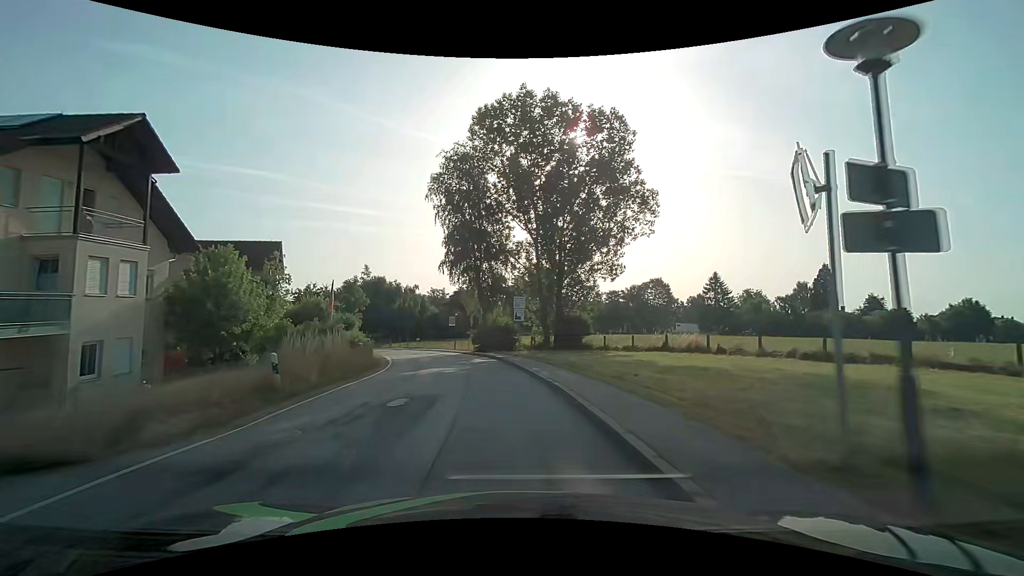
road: secondary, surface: asphalt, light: Day
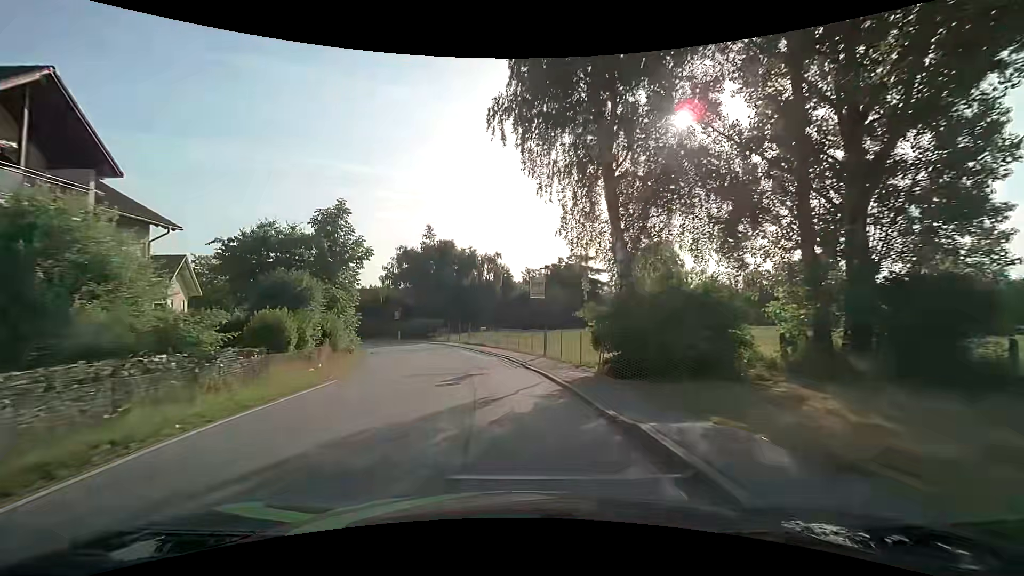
(-2.9, +30.3) m; -11°
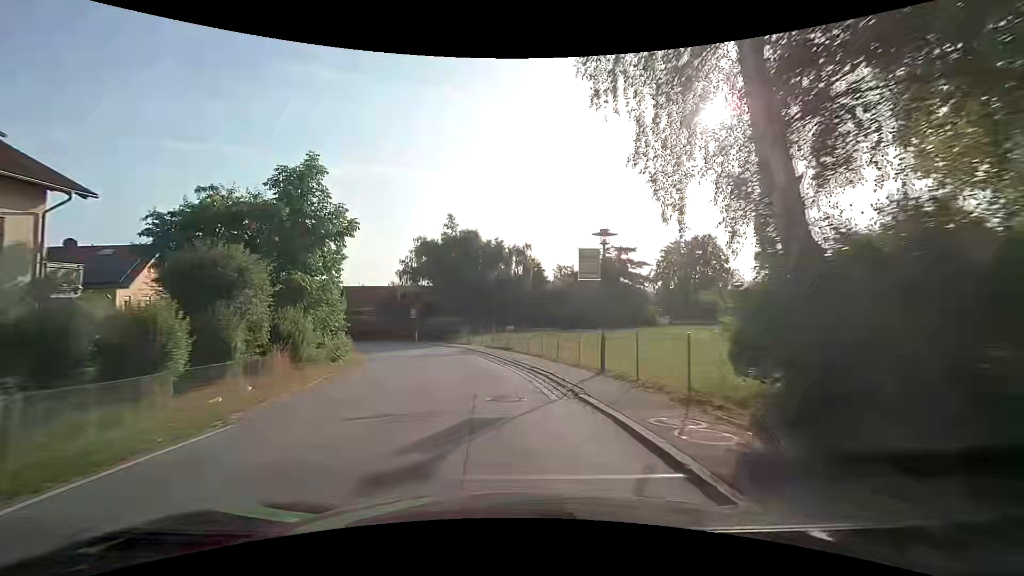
(-0.2, +7.7) m; -3°
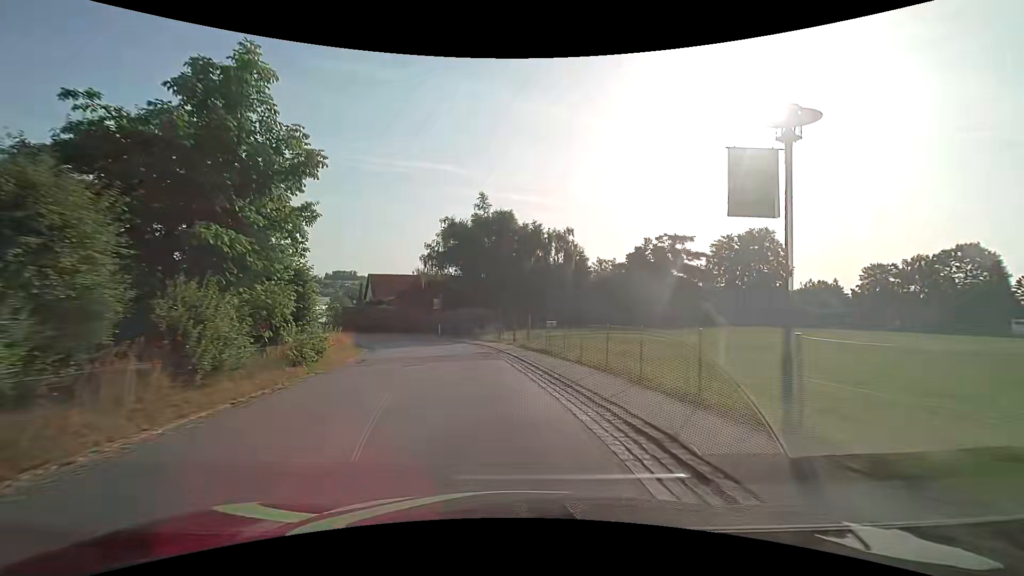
(-0.3, +7.6) m; -4°
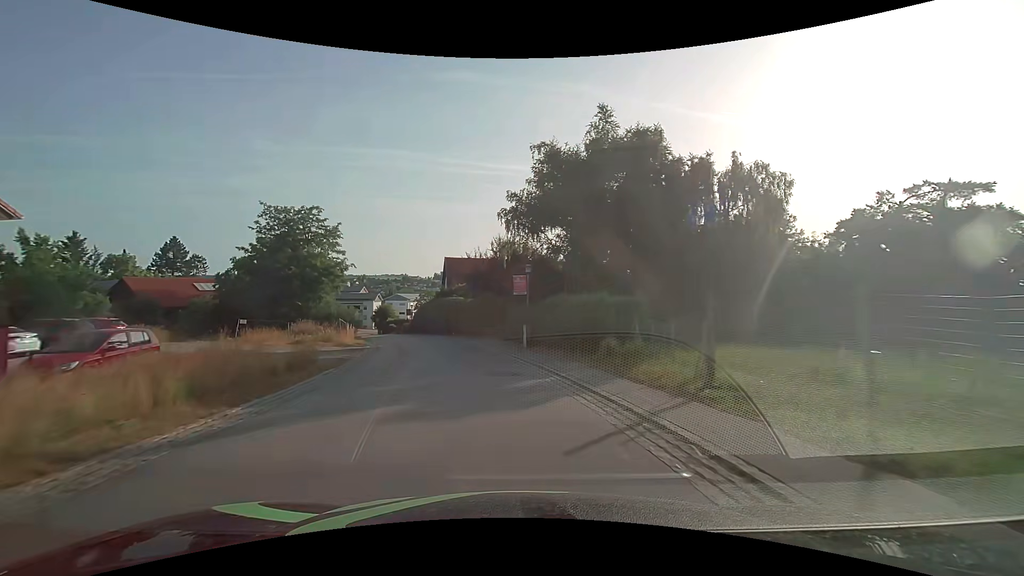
(-2.3, +22.7) m; -11°
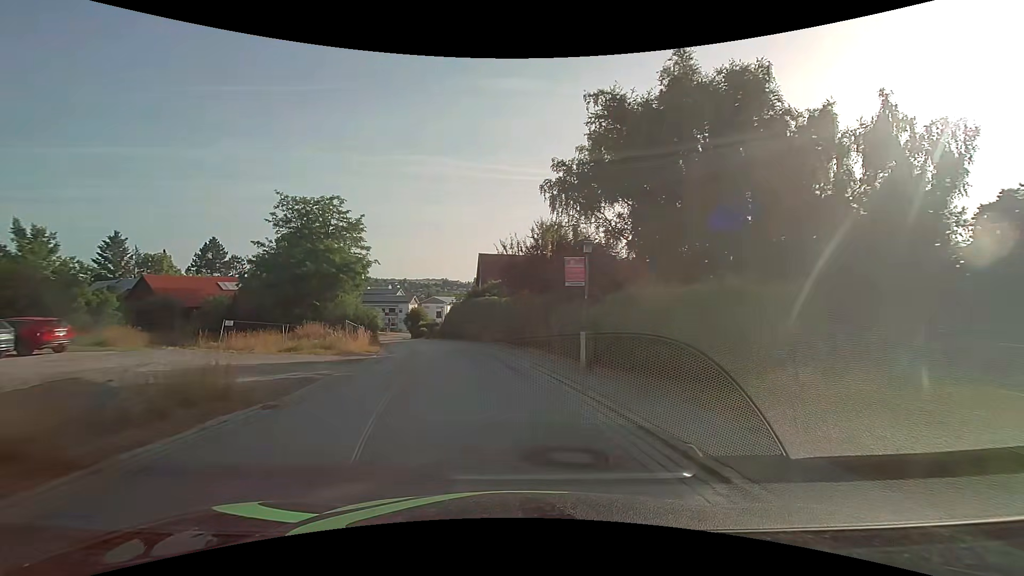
(-0.3, +7.6) m; -5°
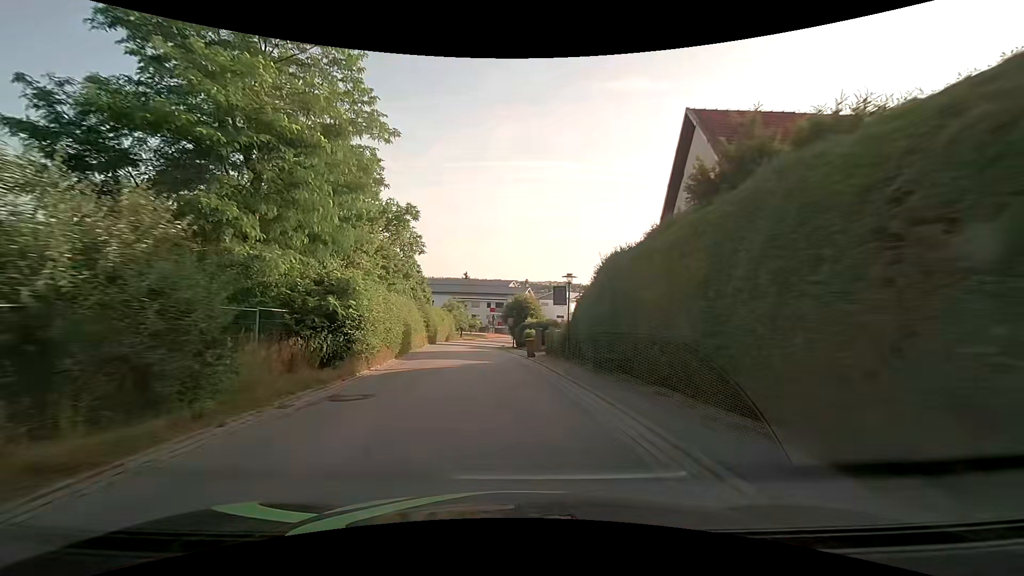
(-5.7, +37.7) m; -14°
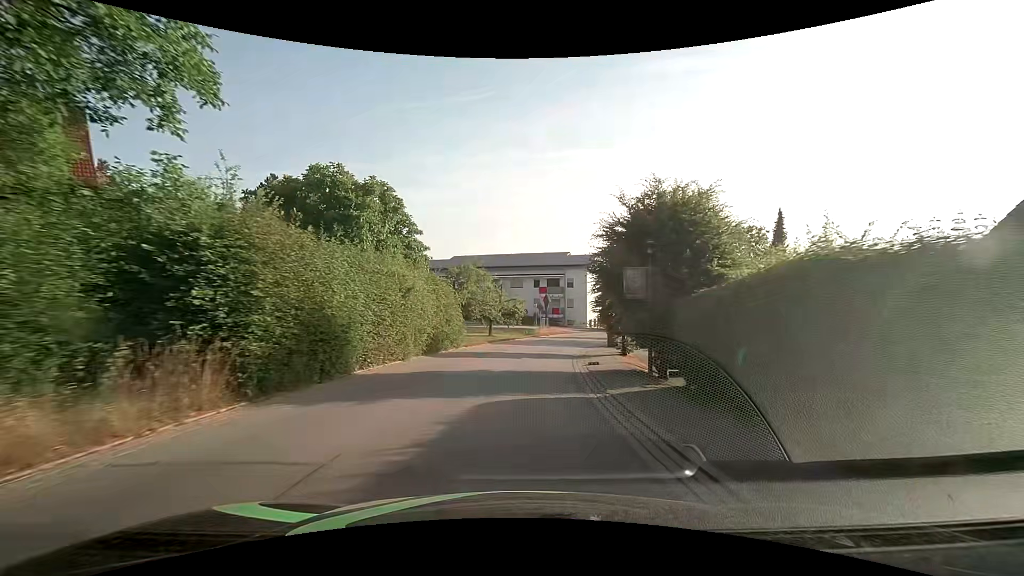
(-2.6, +38.3) m; -5°
(0, +10) (+1, +20) (+2, +30) (+5, +40) (+8, +49) (+12, +58) (+17, +67) (+23, +75) (+29, +83) (+35, +91) m
